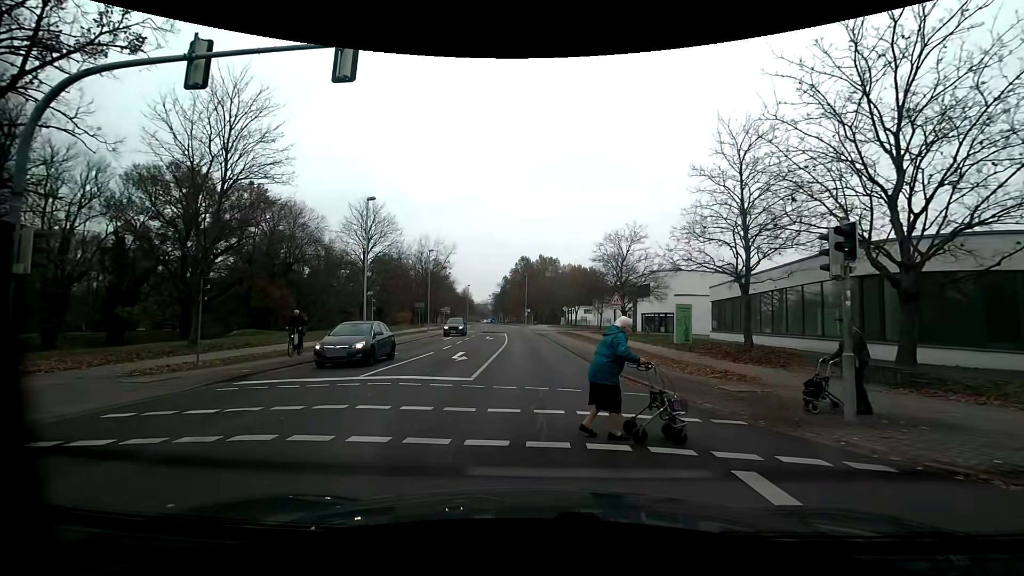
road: residential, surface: asphalt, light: Day
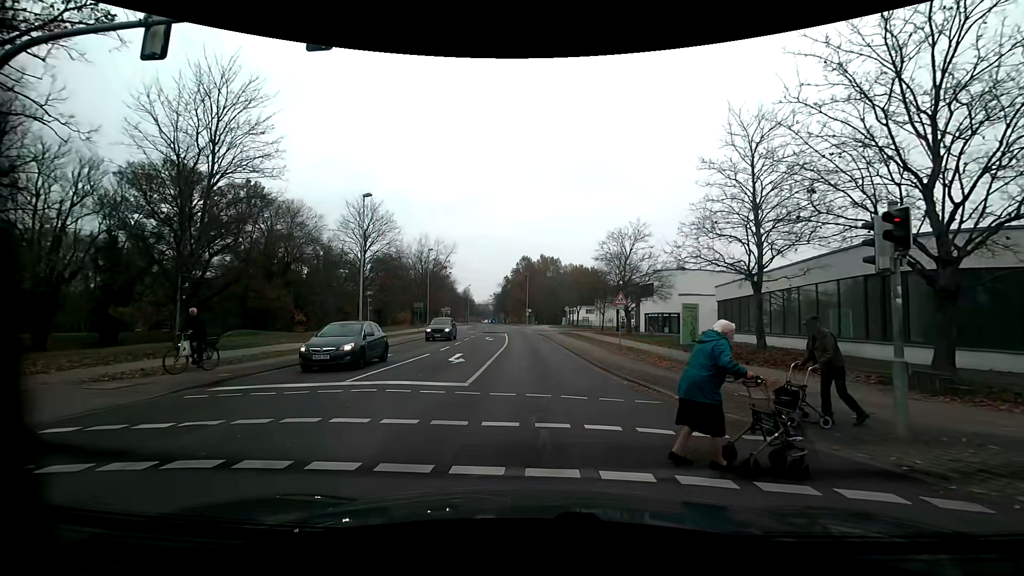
(0.0, +1.1) m; 0°
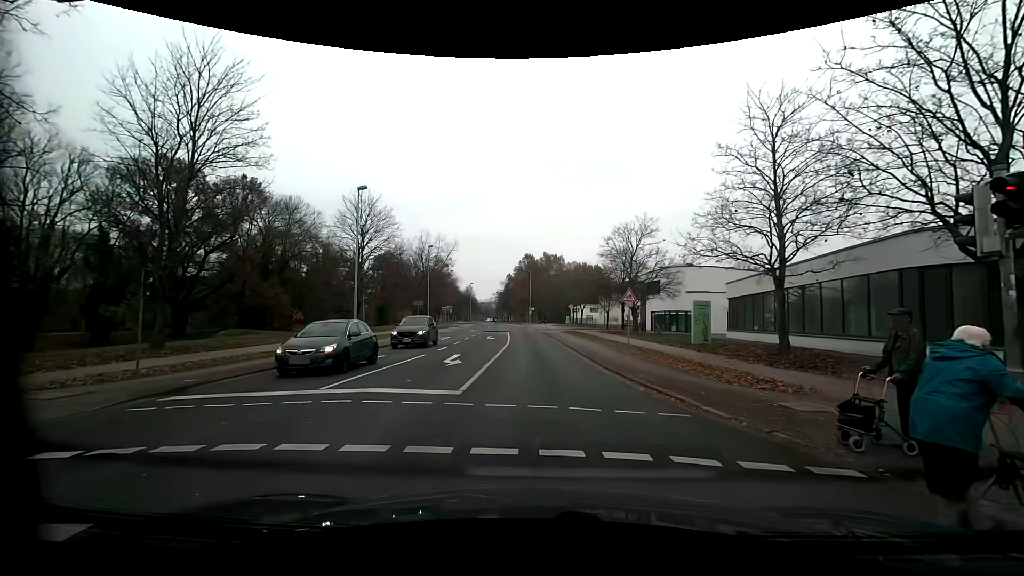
(0.0, +1.7) m; 0°
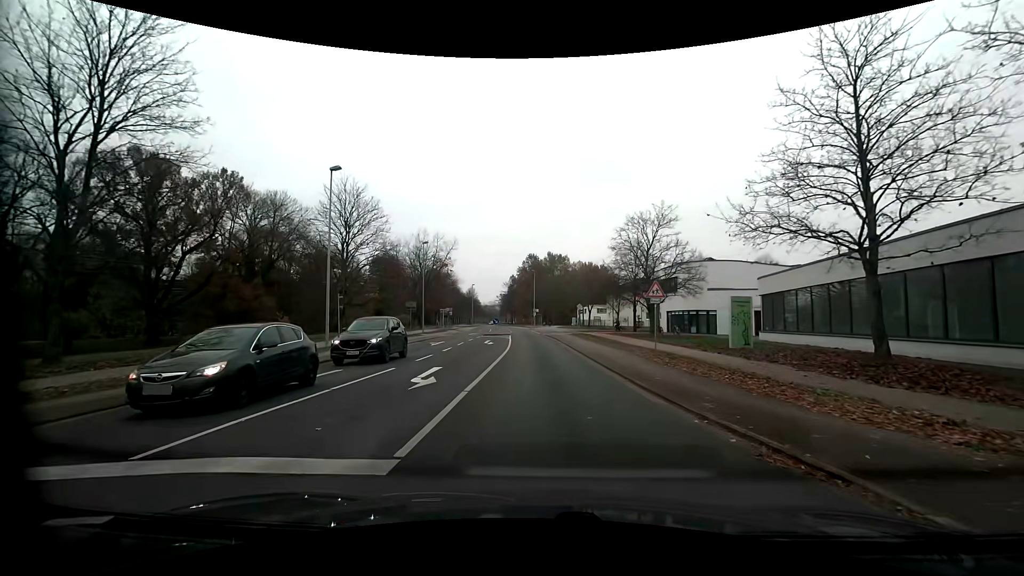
(-0.1, +5.5) m; -1°
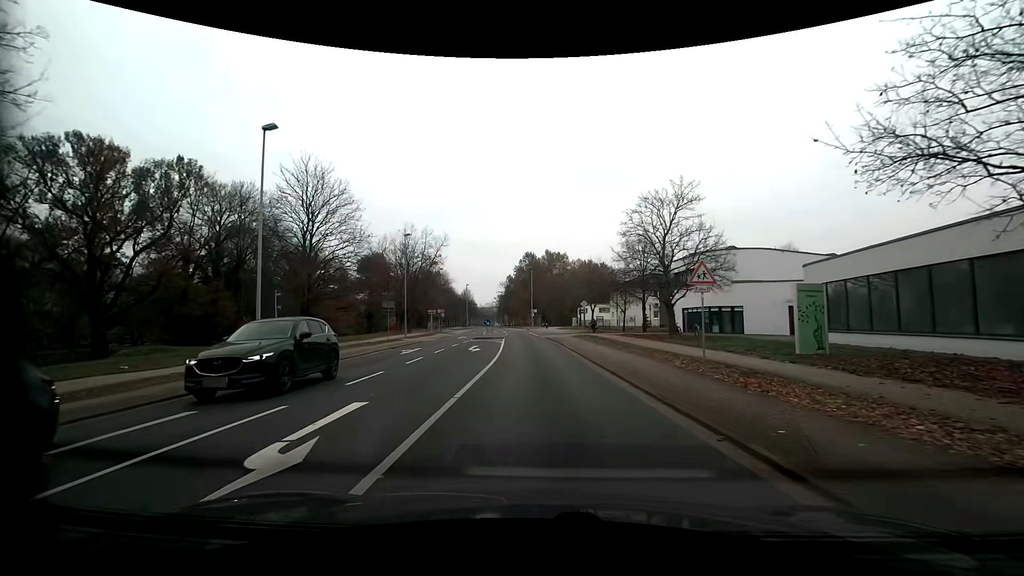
(0.0, +6.9) m; -1°
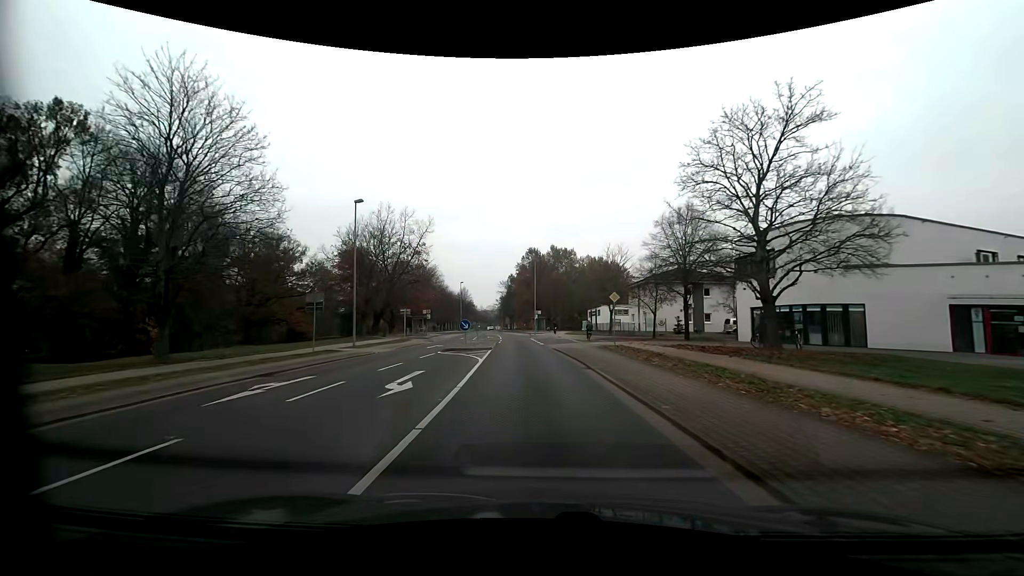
(+0.1, +14.8) m; +1°
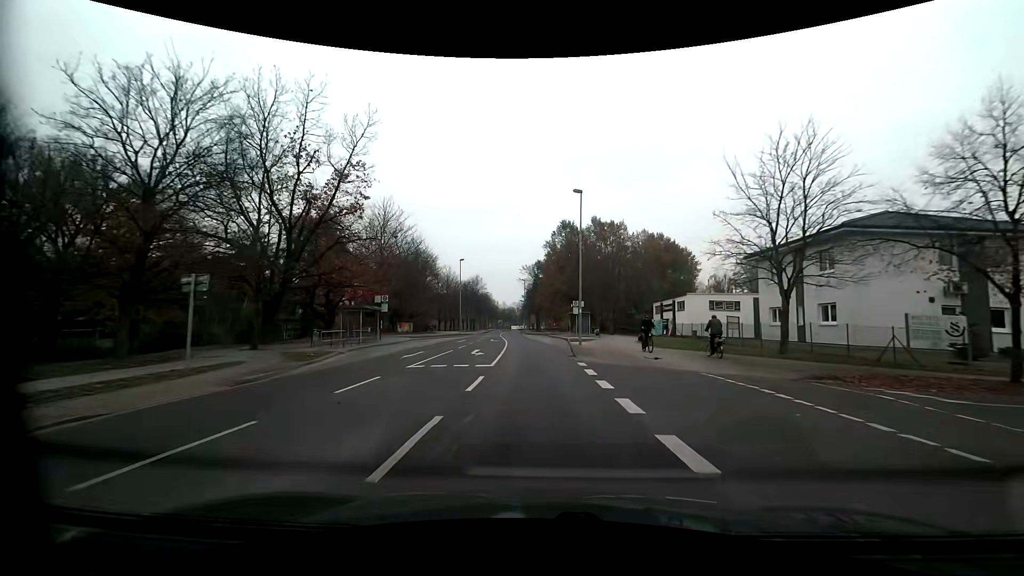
(-1.4, +33.9) m; -4°
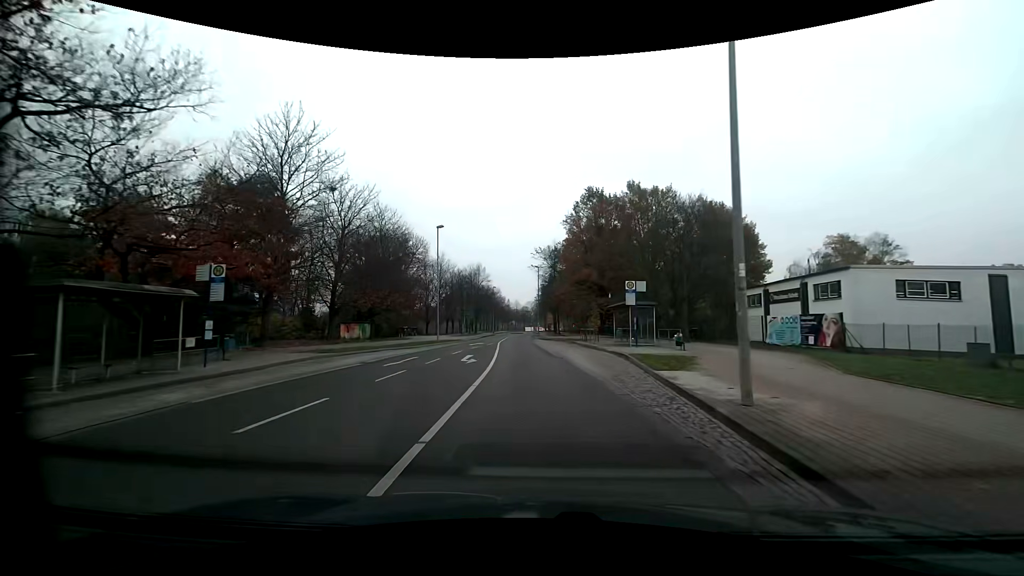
(-0.3, +23.5) m; -2°
(0, +10) (0, +20) (-1, +30) (-2, +40) (-2, +50) (-3, +60) (-3, +70) (-3, +80) (-2, +90) (-2, +100) m
